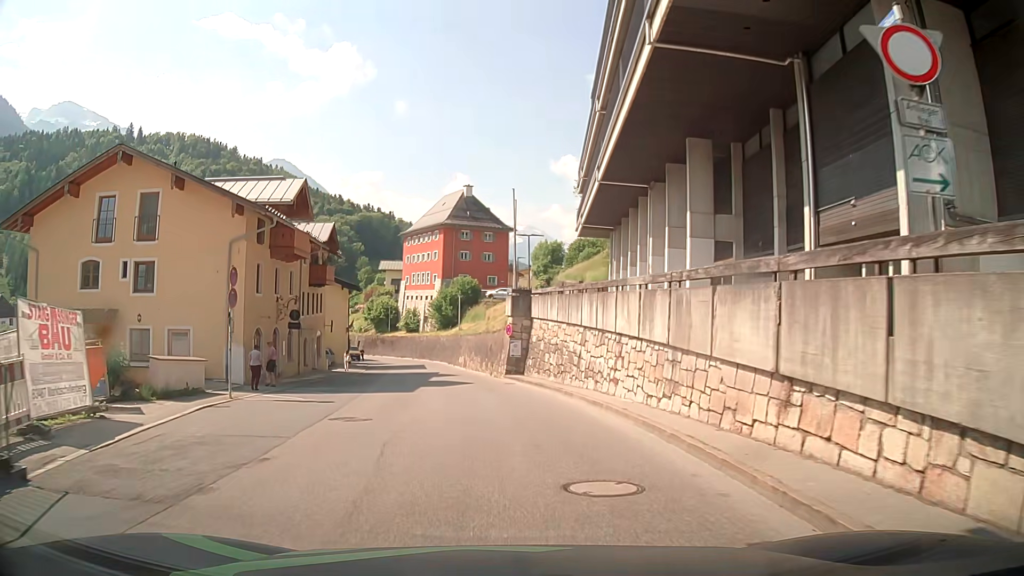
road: tertiary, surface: asphalt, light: Day
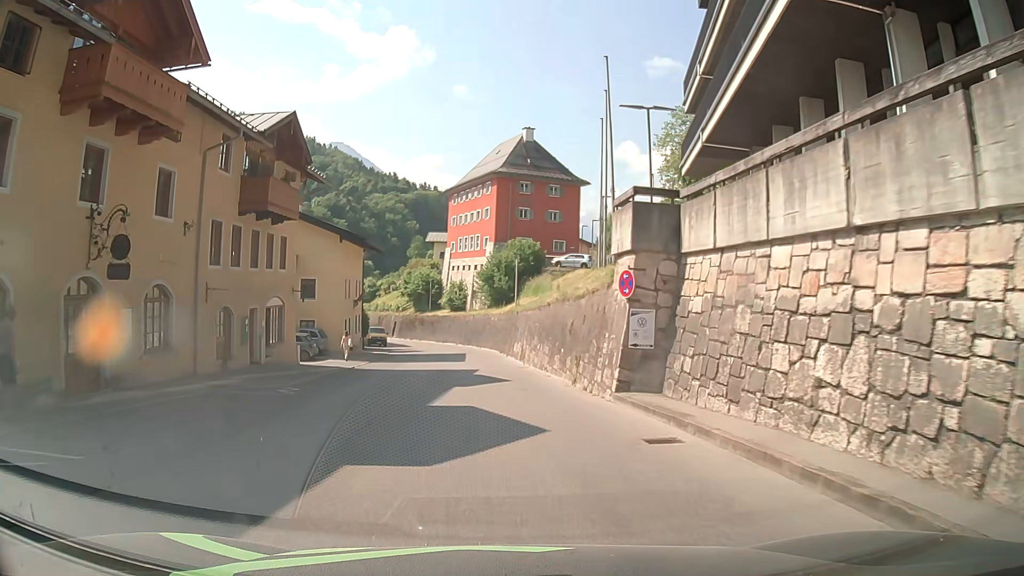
(-1.4, +20.3) m; -7°
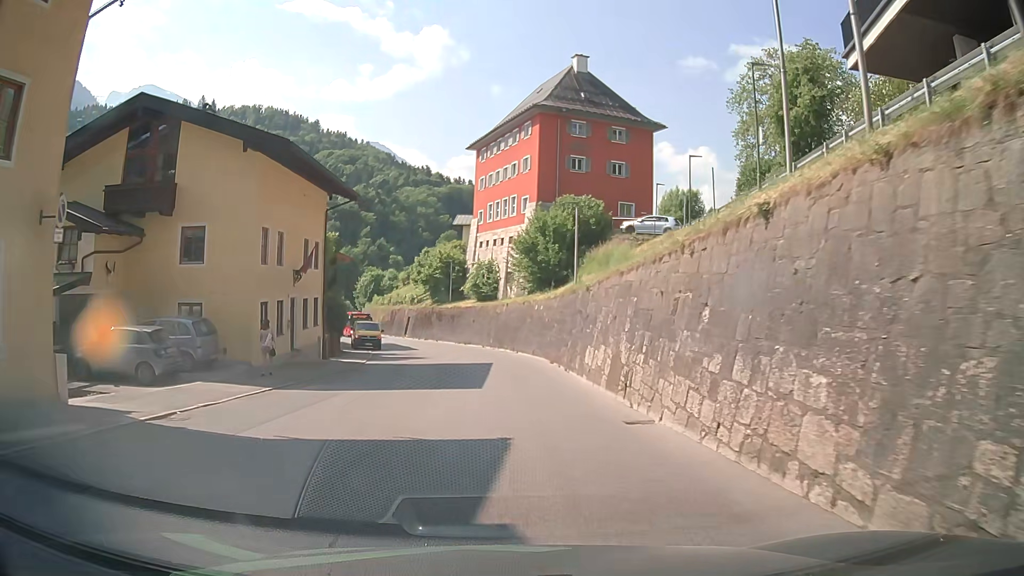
(-0.4, +20.9) m; -1°
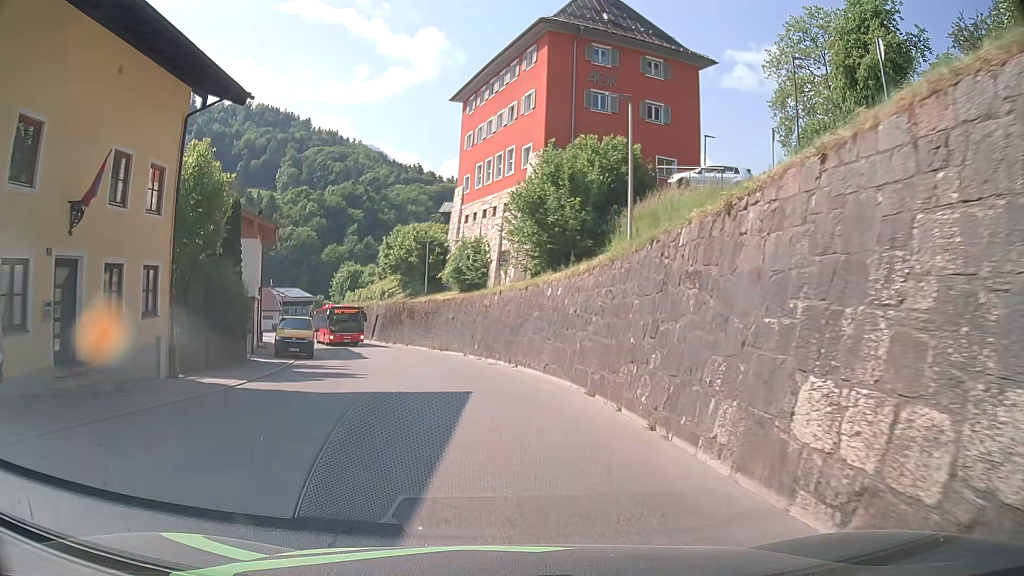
(-0.2, +15.0) m; 0°
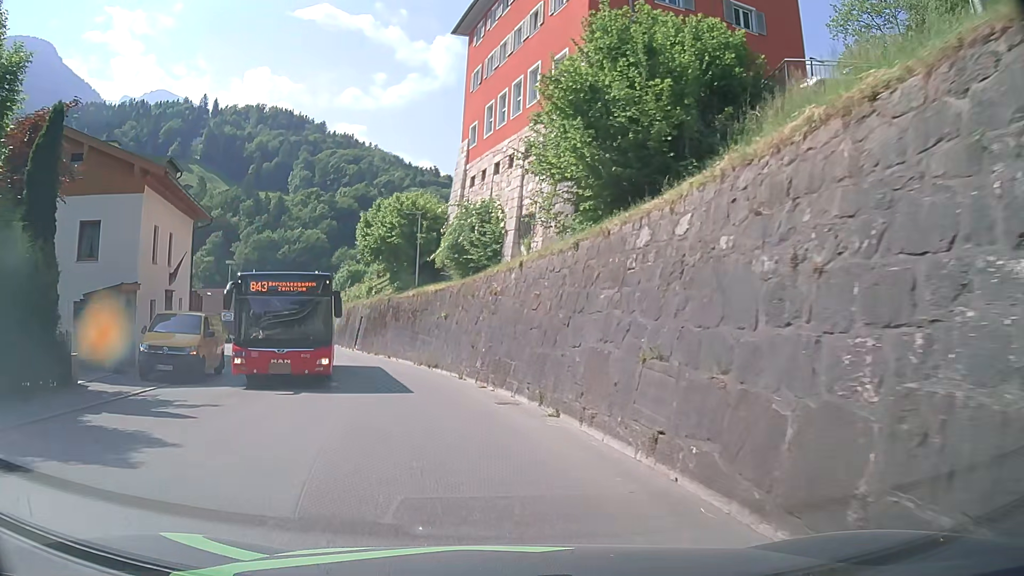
(0.0, +13.6) m; -1°
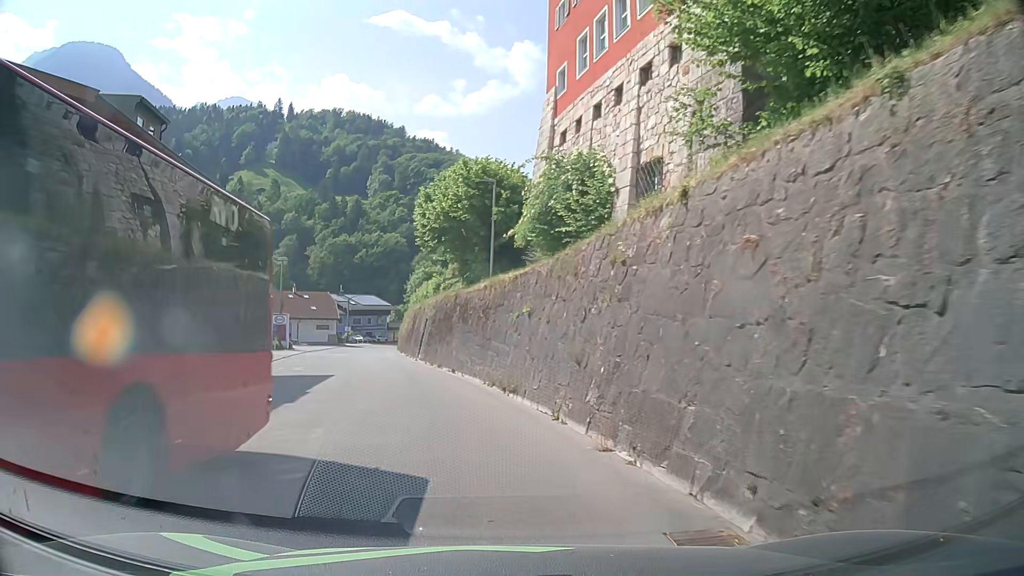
(-0.5, +8.7) m; -6°
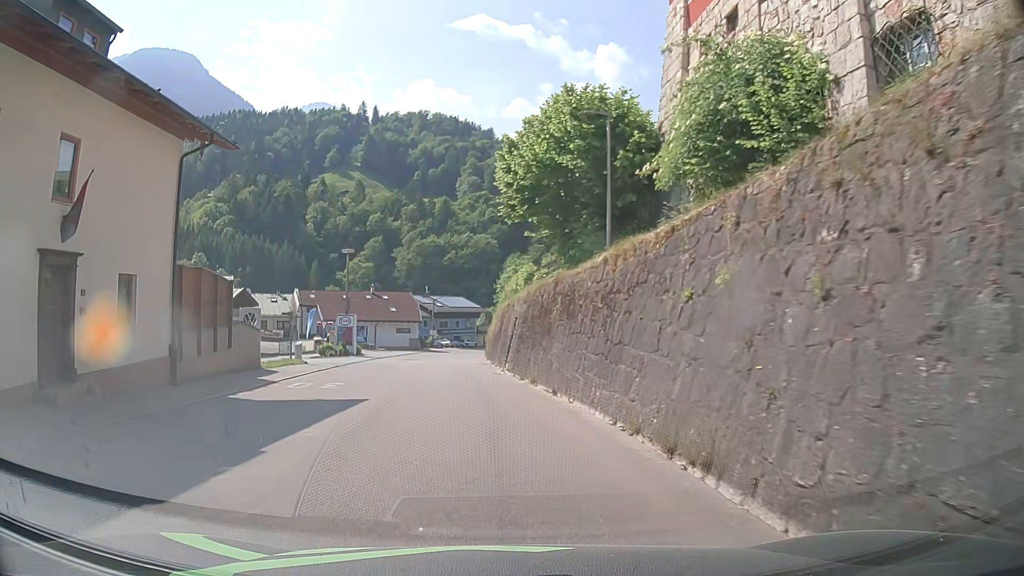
(-0.7, +8.7) m; -9°
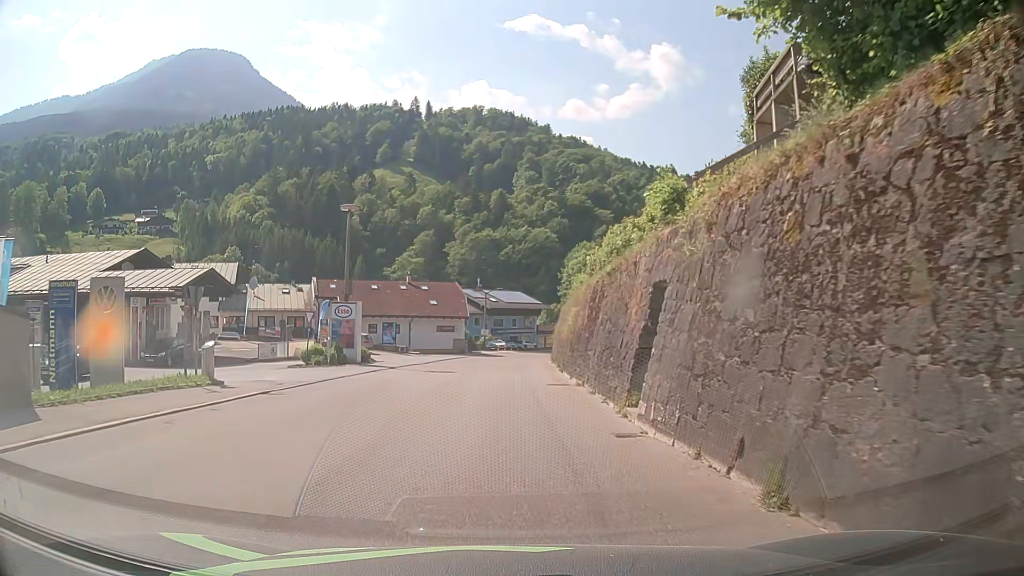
(-1.3, +18.0) m; -5°
(0, +10) (0, +20) (0, +30) (0, +40) (0, +50) (+1, +60) (+2, +70) (+4, +80) (+6, +90) (+9, +99) m
